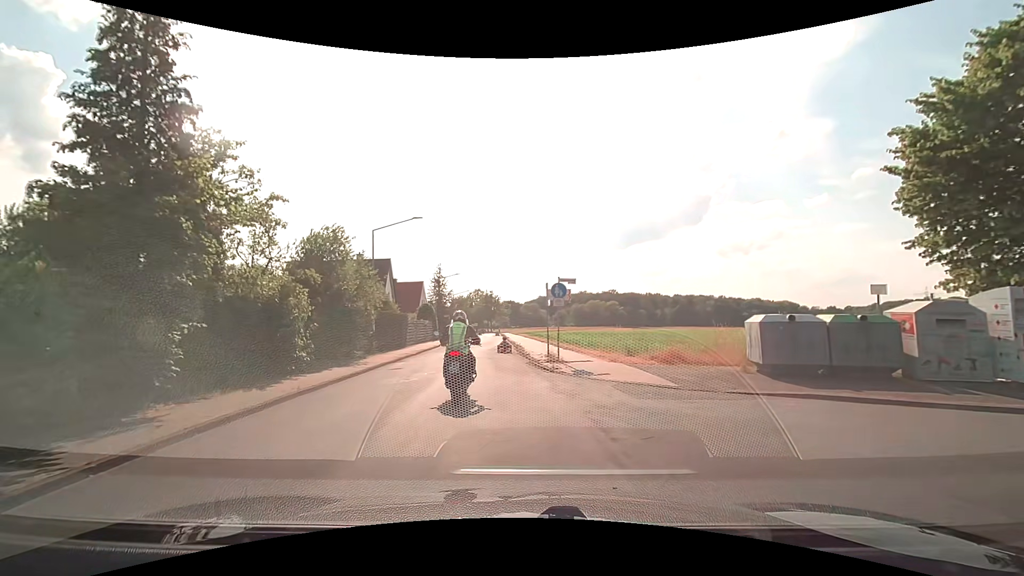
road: residential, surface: asphalt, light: Day
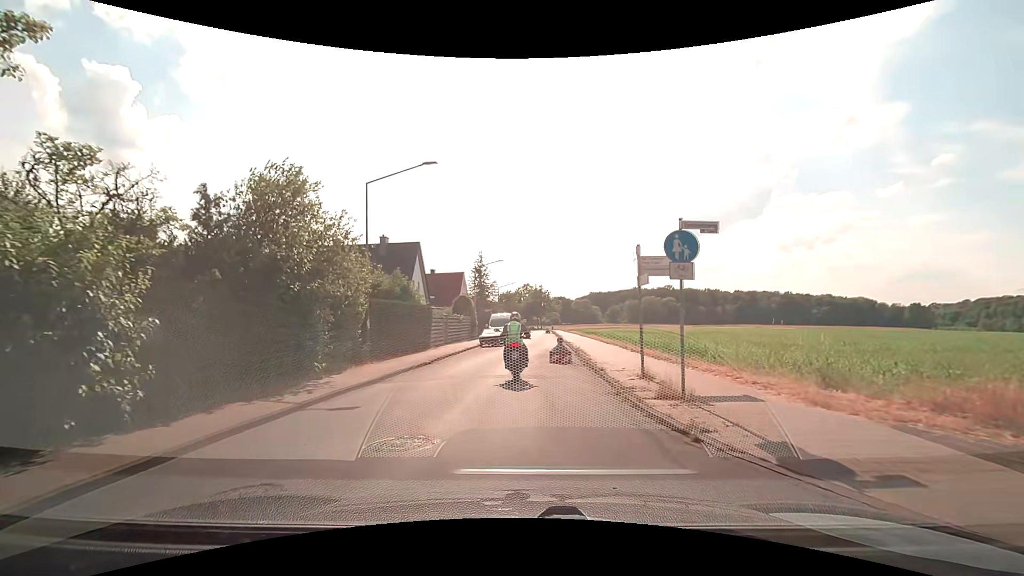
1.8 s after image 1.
(-0.3, +9.7) m; -4°
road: unclassified
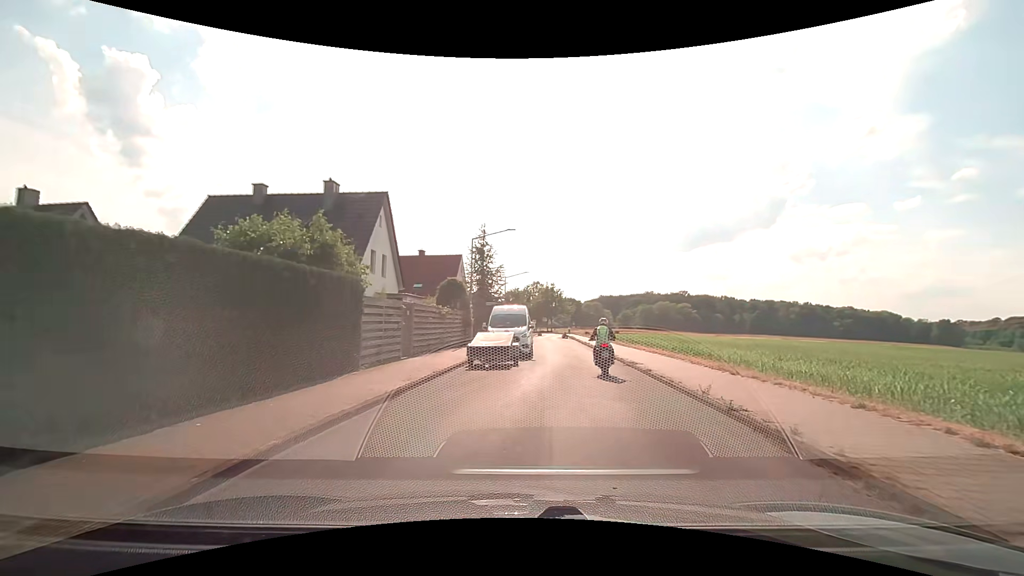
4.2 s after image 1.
(-1.1, +16.5) m; -2°
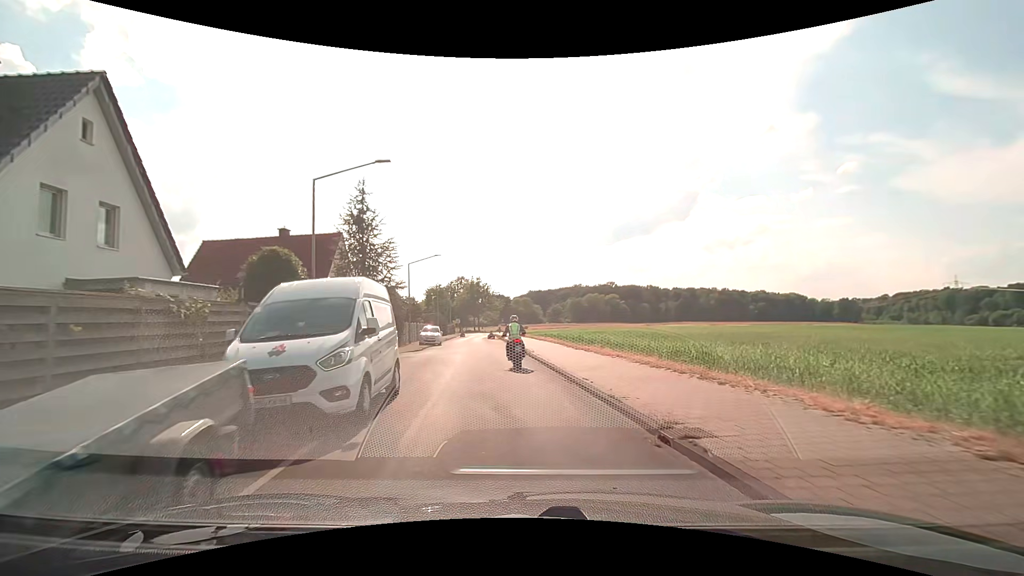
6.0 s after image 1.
(+1.5, +13.9) m; +9°
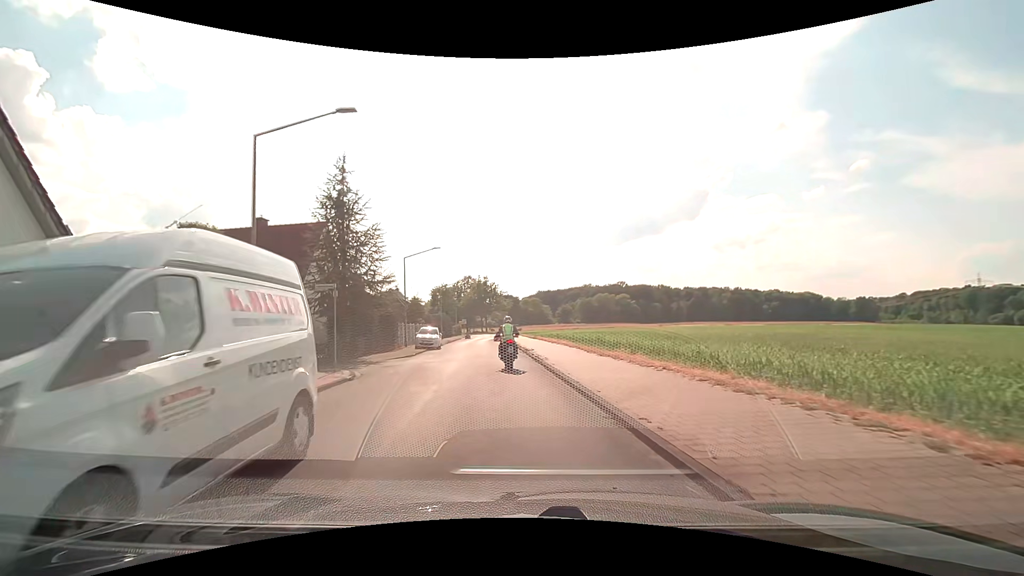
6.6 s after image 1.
(0.0, +4.8) m; -1°
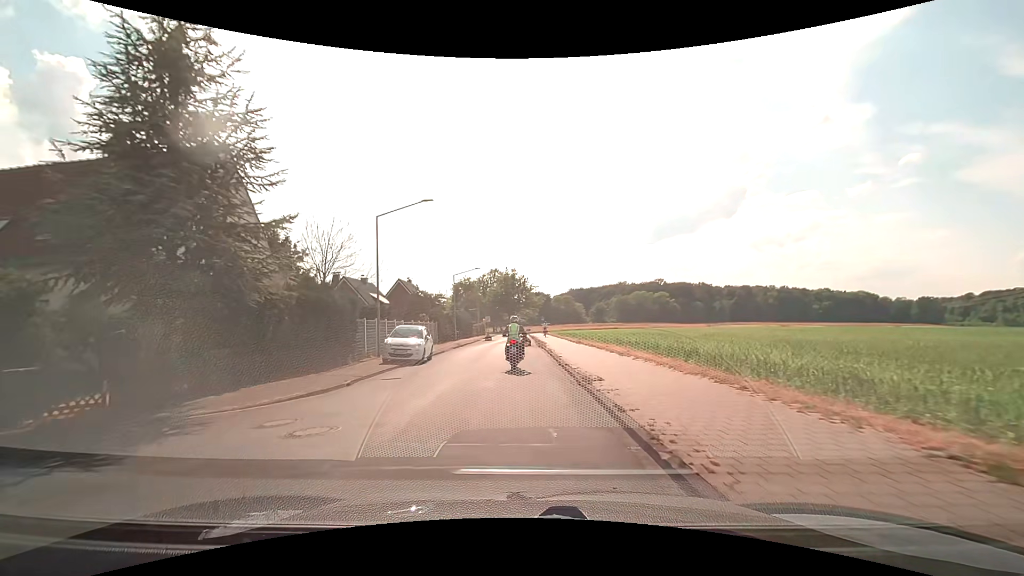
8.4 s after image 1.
(-0.5, +15.0) m; -4°
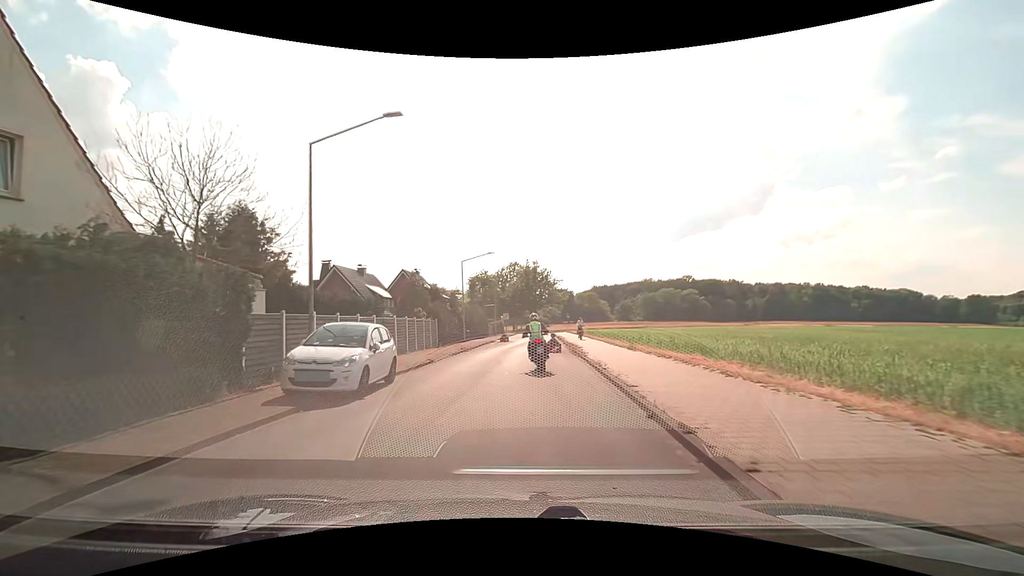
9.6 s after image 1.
(-0.2, +10.2) m; -3°
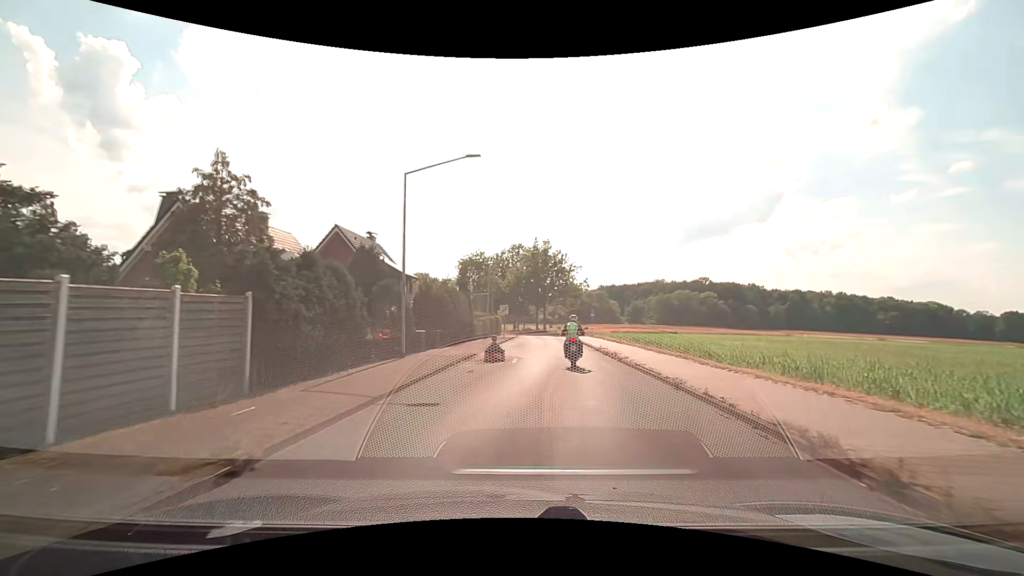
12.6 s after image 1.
(-0.7, +24.5) m; -1°
(+1, +10) (+2, +20) (+3, +30) (+4, +40) (+4, +50) (+4, +60) (+3, +70) (+1, +79) (-2, +89) (-6, +98) m
